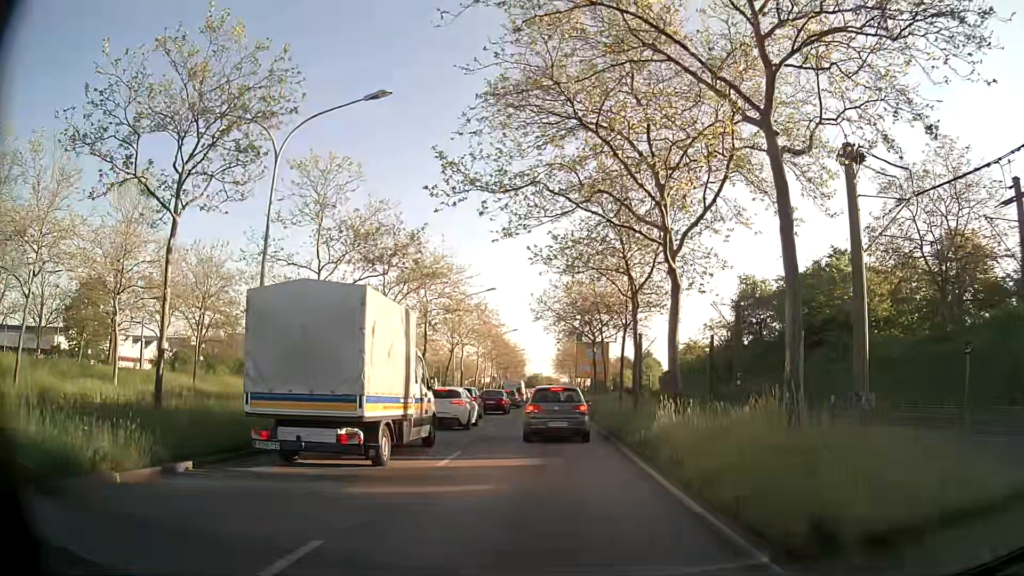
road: primary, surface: asphalt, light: Day
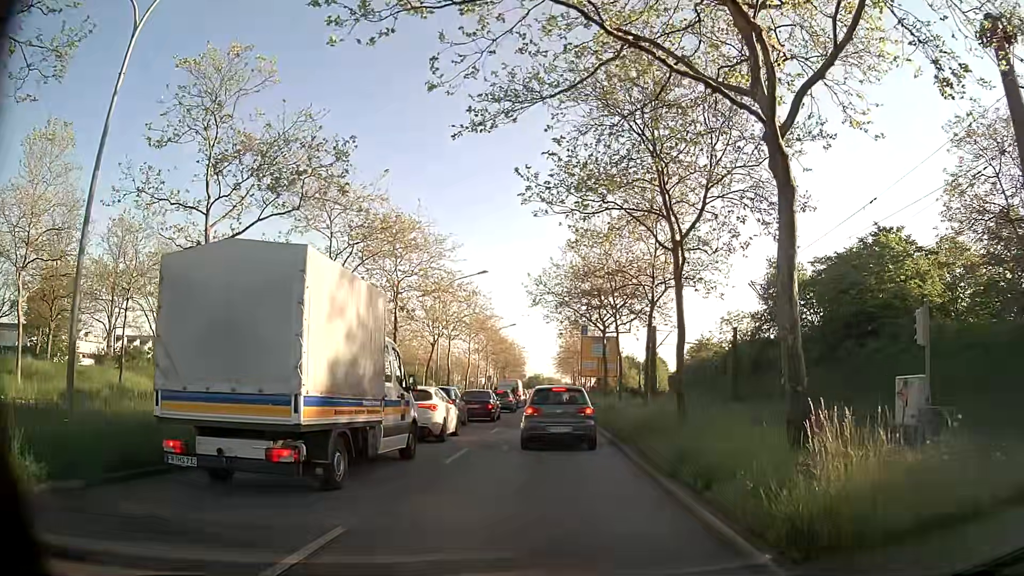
(-0.1, +8.4) m; -2°
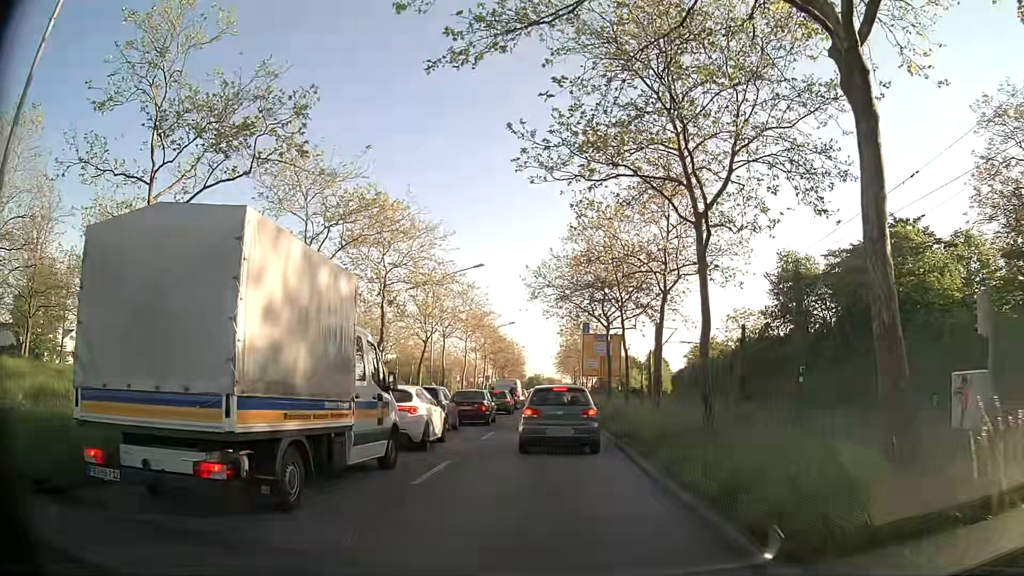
(0.0, +2.6) m; +1°
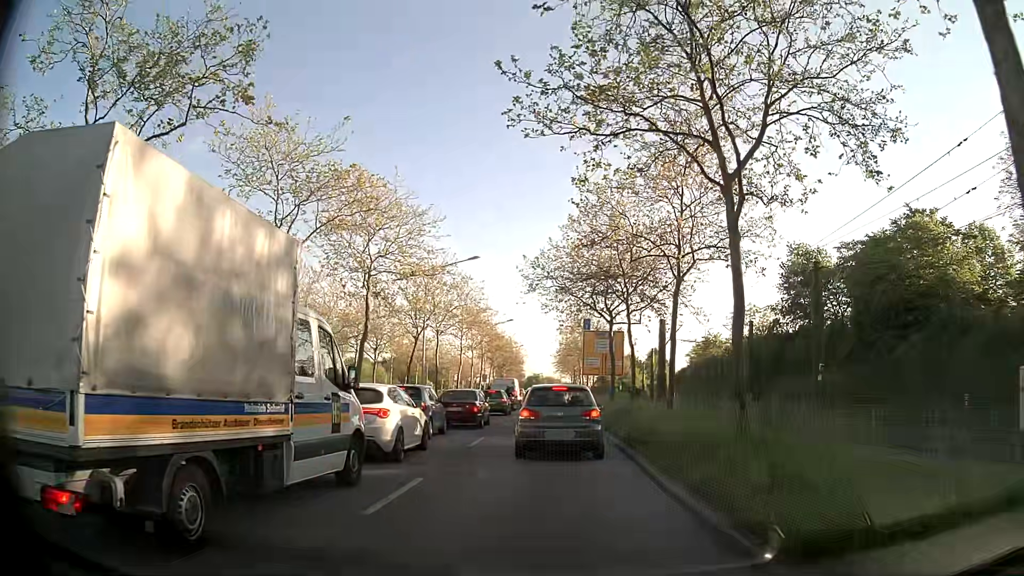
(0.0, +2.5) m; 0°
